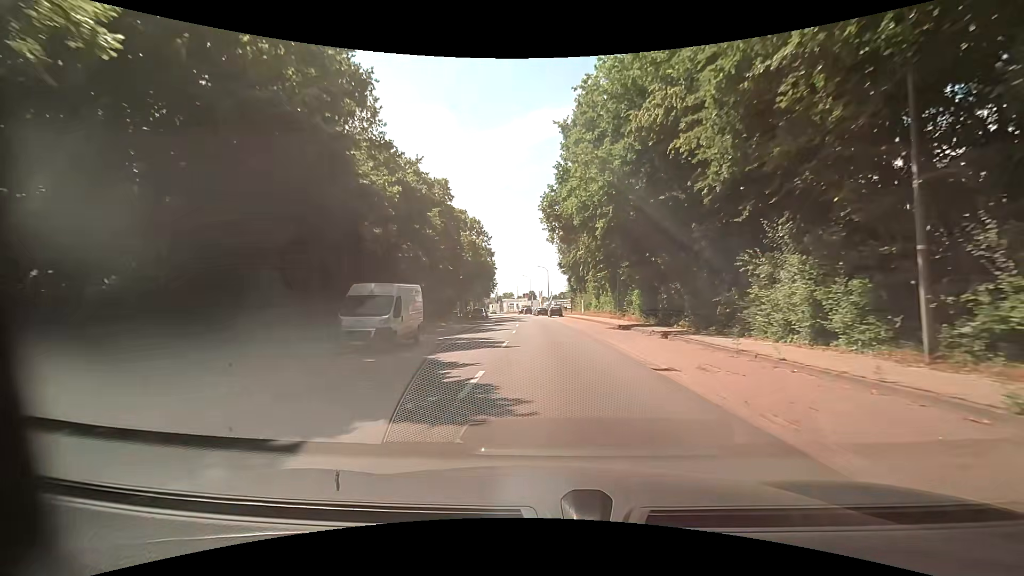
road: tertiary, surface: asphalt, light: Day
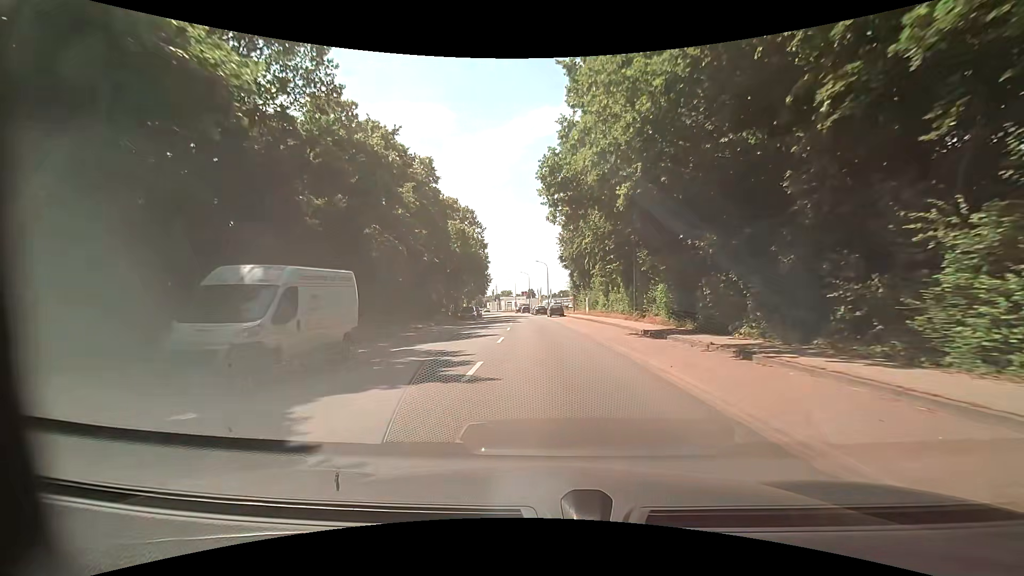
(+0.1, +7.7) m; 0°
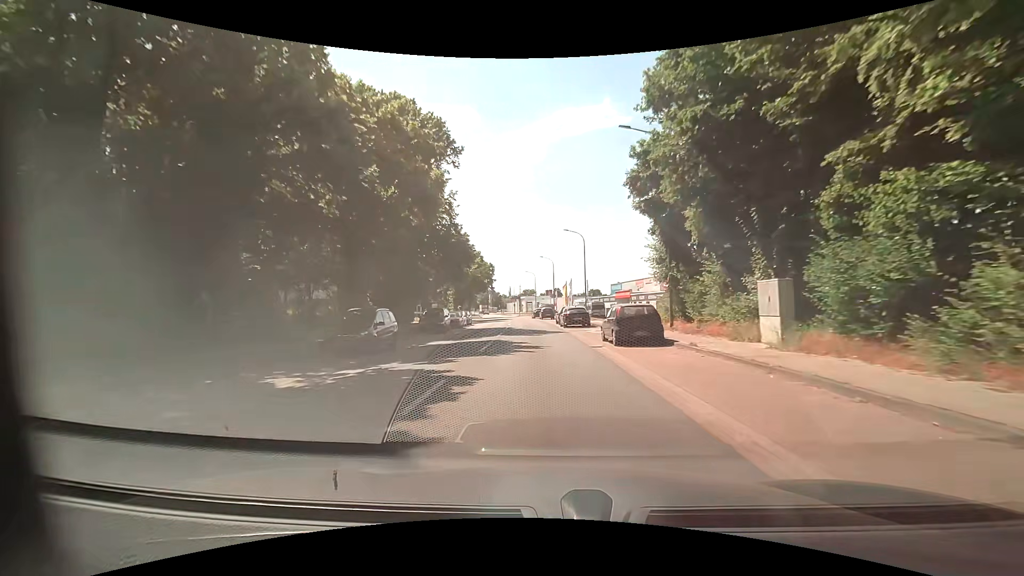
(-0.5, +38.7) m; -3°
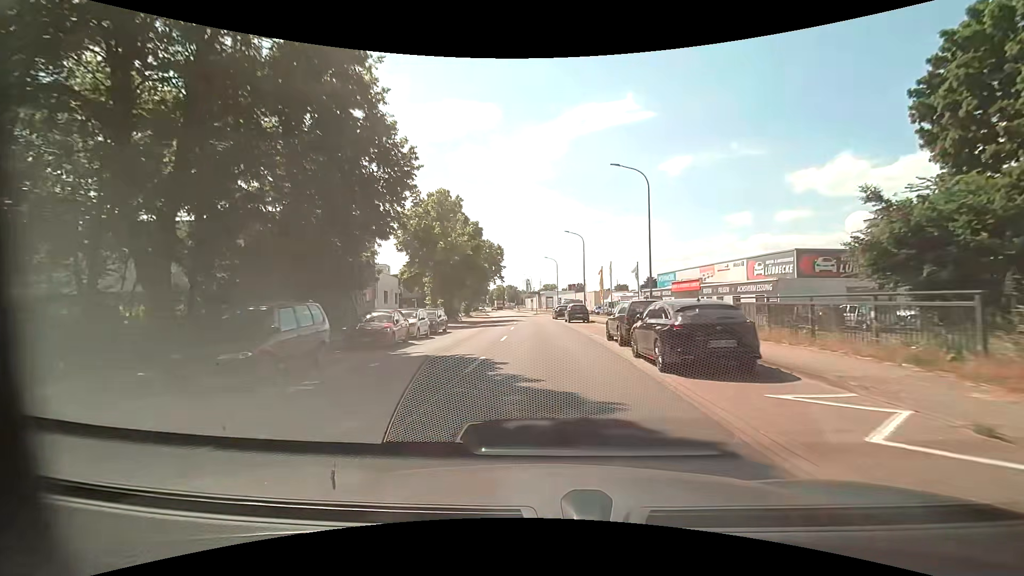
(-0.4, +23.5) m; -1°
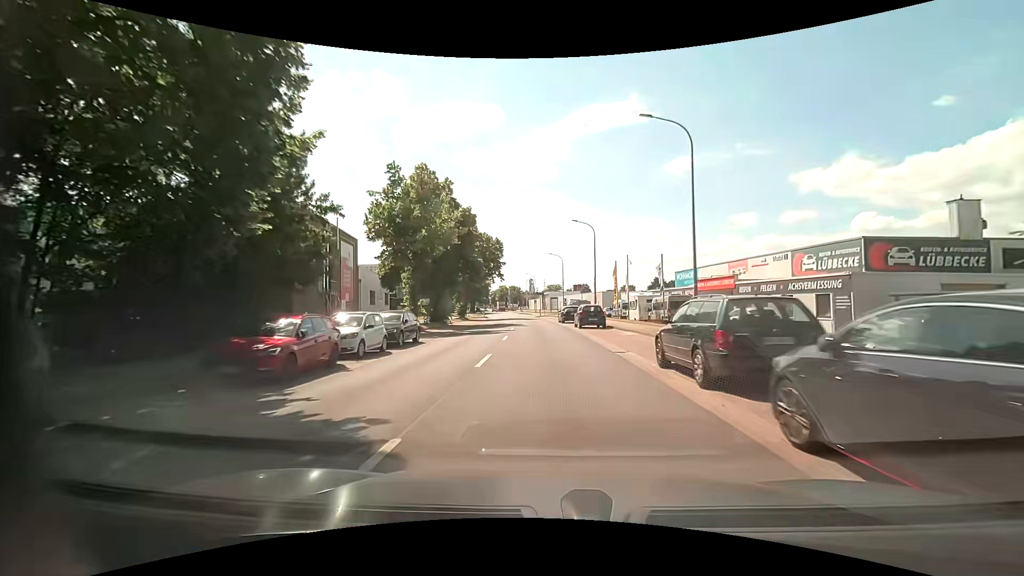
(-0.1, +7.9) m; -2°
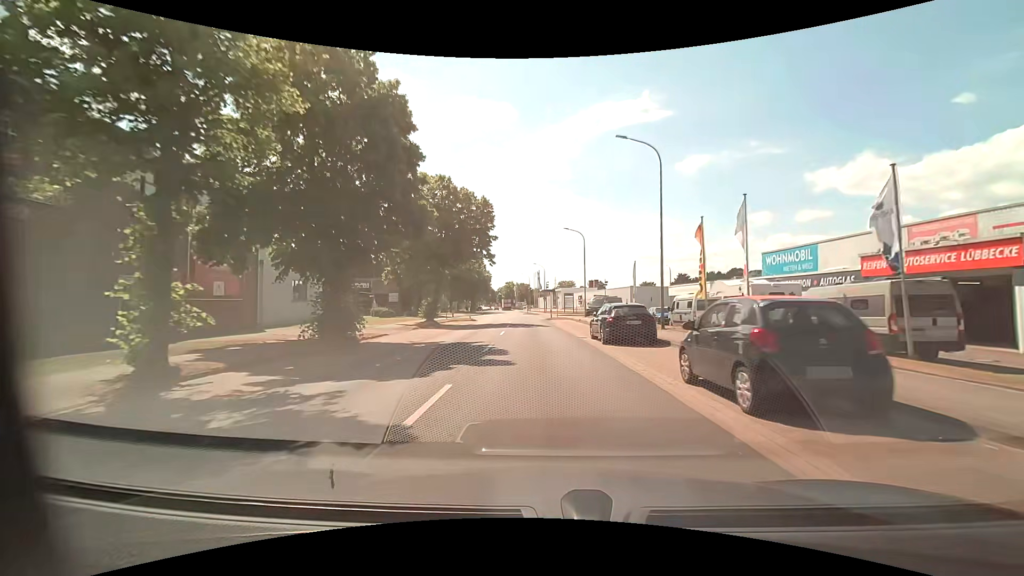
(-0.1, +23.8) m; -1°
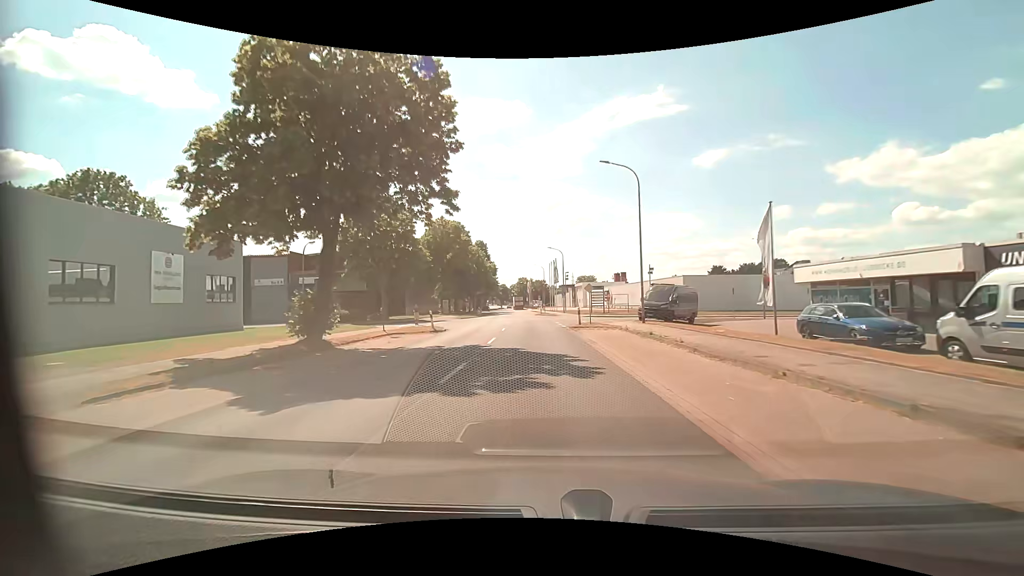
(-0.2, +24.0) m; -2°
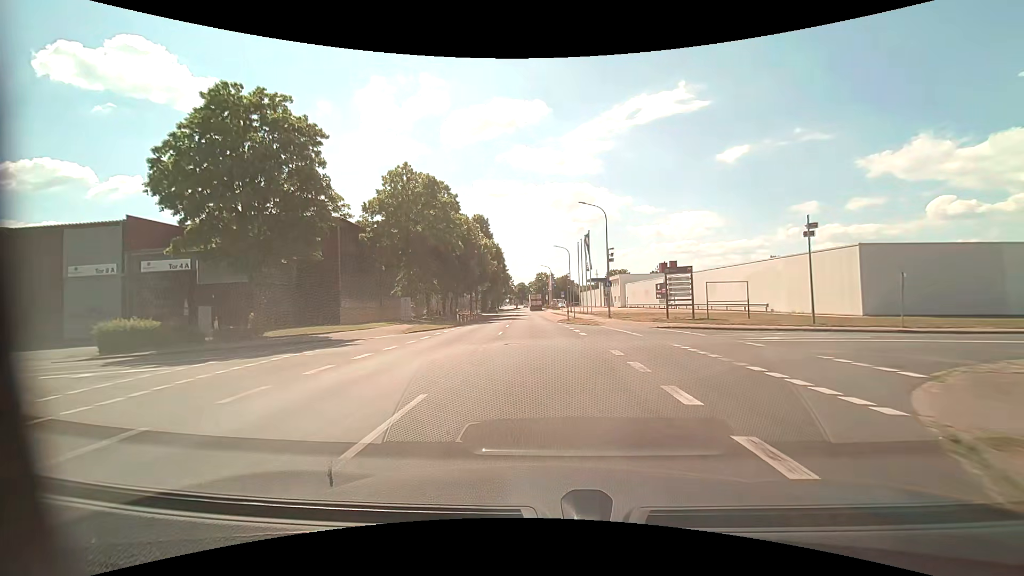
(-0.5, +31.2) m; -3°
(0, +10) (0, +20) (-1, +30) (-1, +40) (-1, +50) (-2, +60) (-2, +70) (-3, +80) (-3, +90) (-4, +100) m
